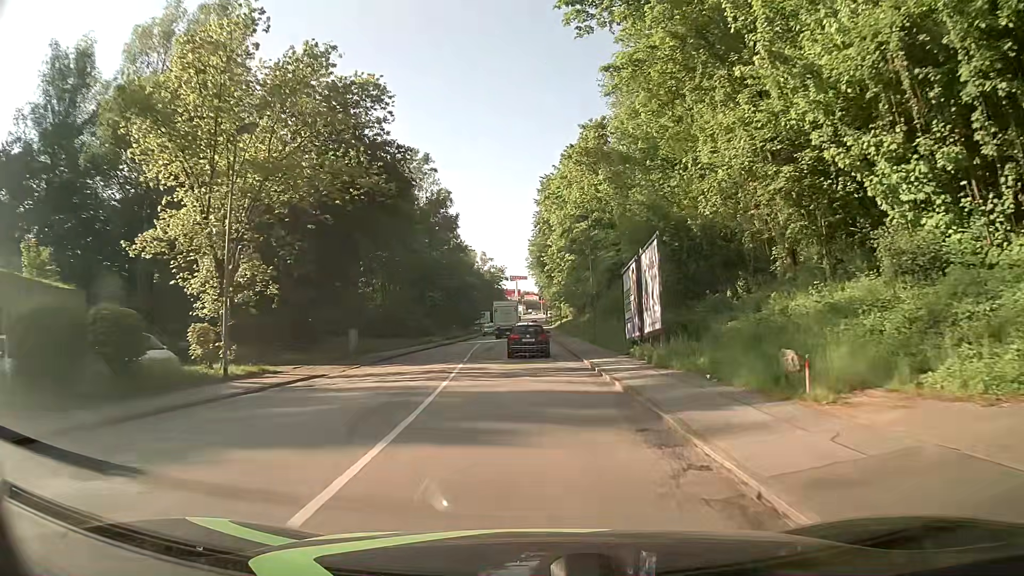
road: tertiary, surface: asphalt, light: Day
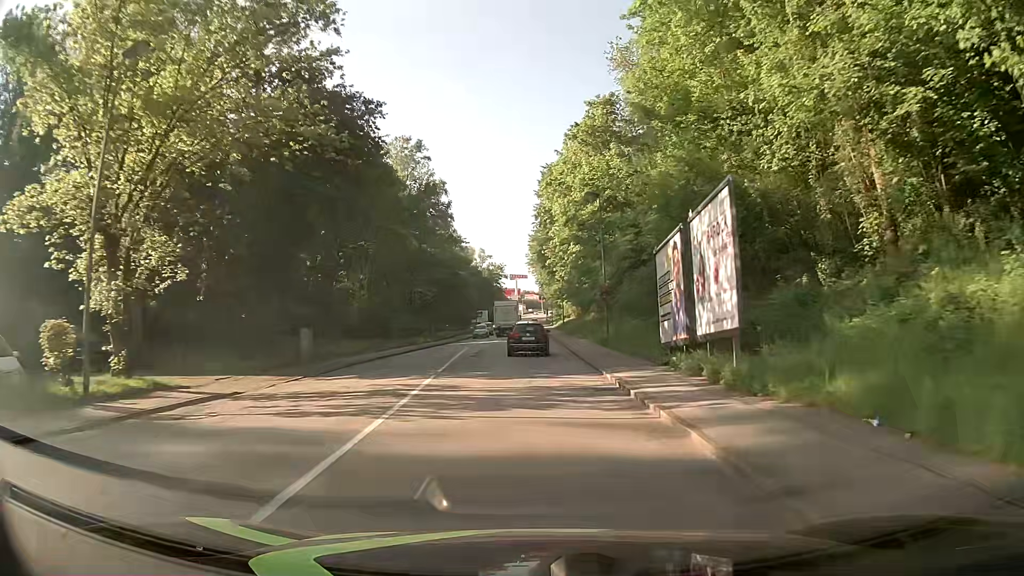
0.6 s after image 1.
(+0.1, +7.4) m; +1°
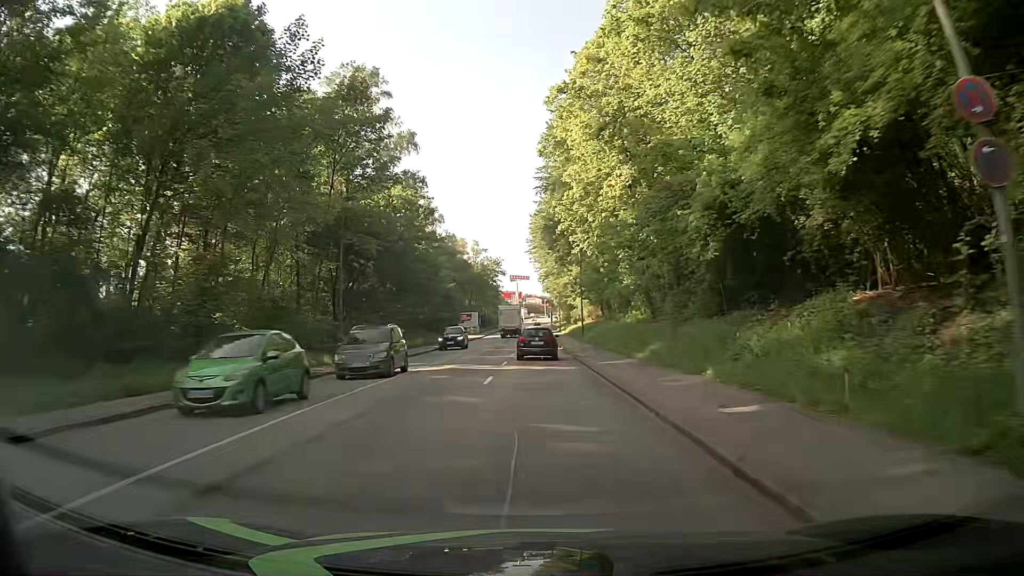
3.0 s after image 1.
(-0.1, +30.6) m; 0°
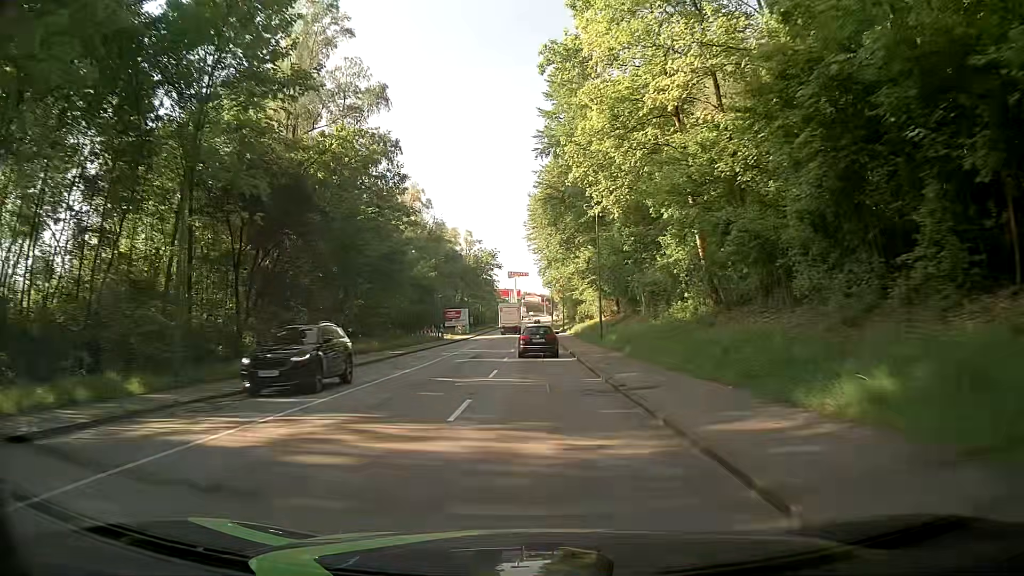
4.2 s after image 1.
(+0.1, +15.8) m; -1°
(0, +10) (0, +20) (0, +30) (0, +40) (+1, +50) (+1, +60) (+1, +70) (+1, +80) (+1, +90) (+1, +100) m
